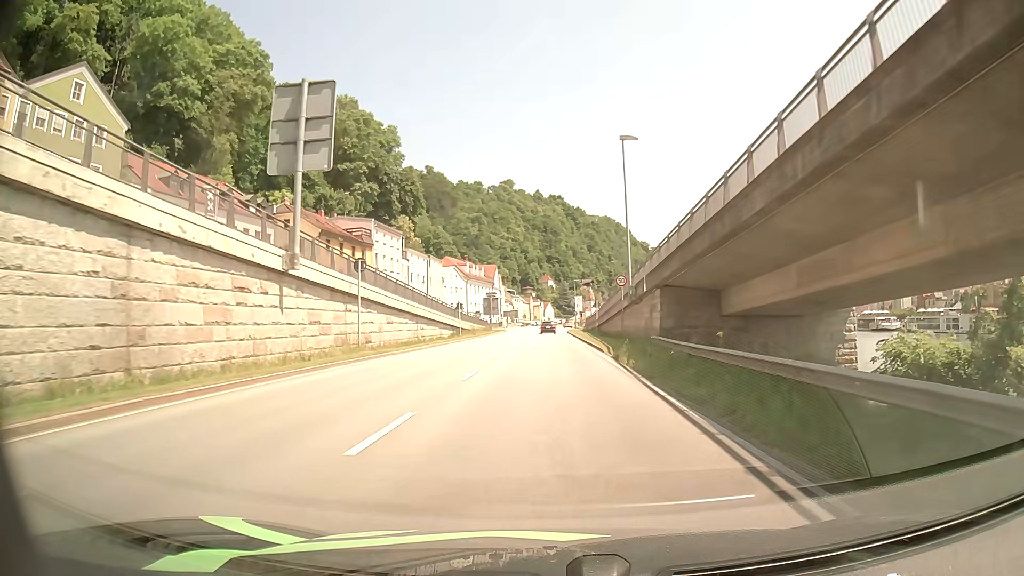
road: primary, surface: asphalt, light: Day
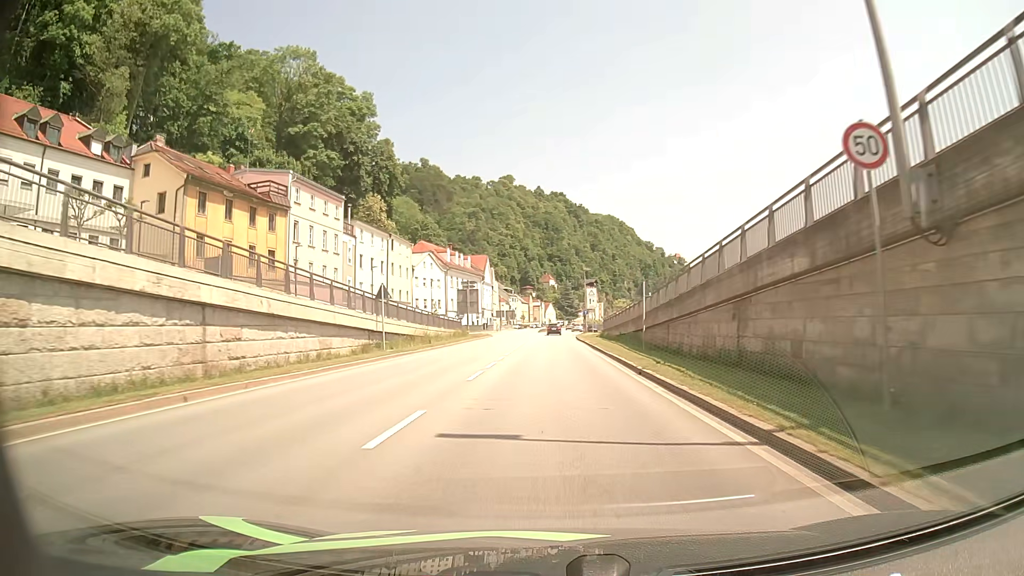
(-0.1, +26.4) m; 0°
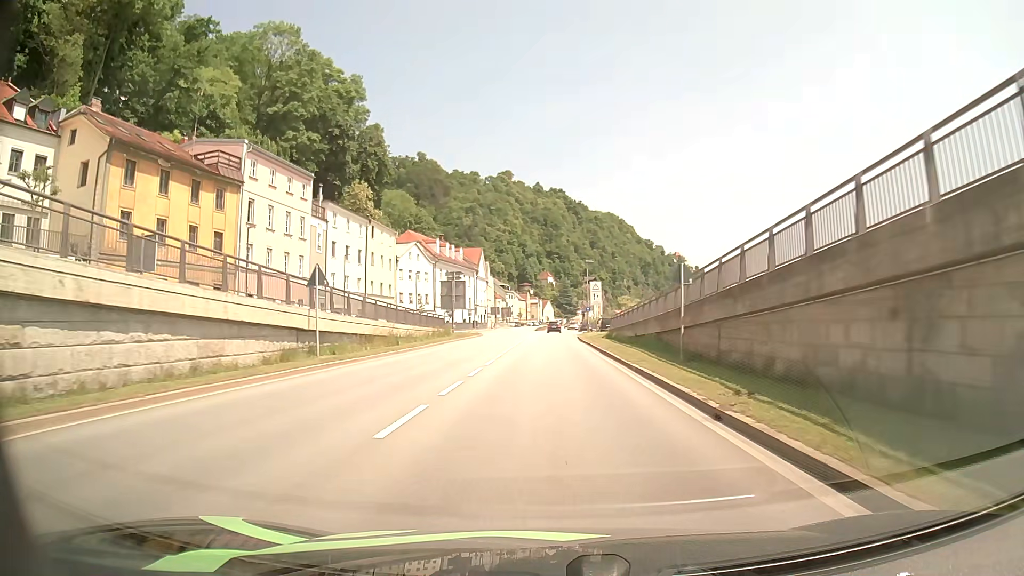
(0.0, +8.5) m; 0°
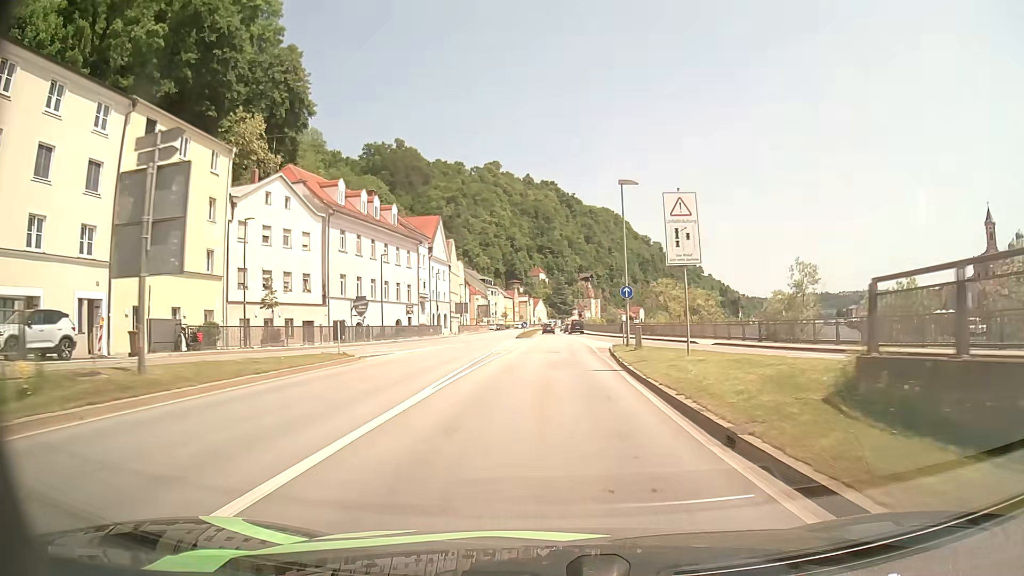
(+0.2, +41.8) m; +1°
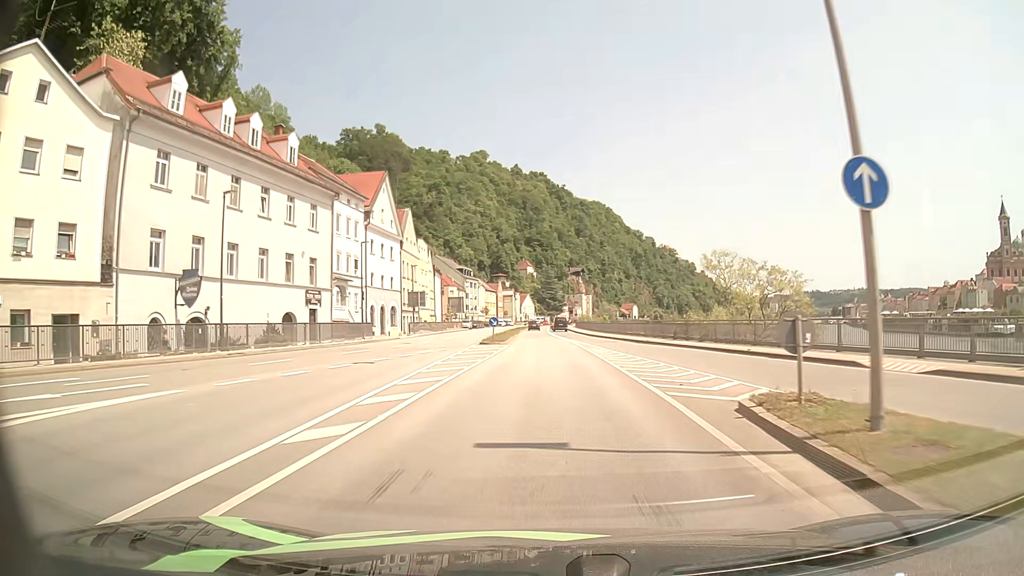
(+0.1, +24.9) m; +1°
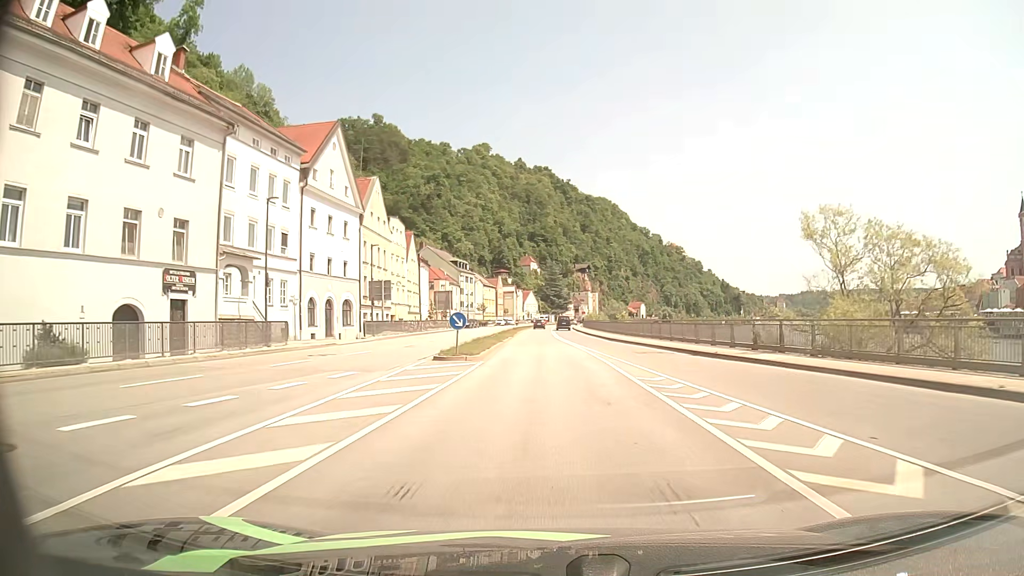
(0.0, +16.5) m; 0°
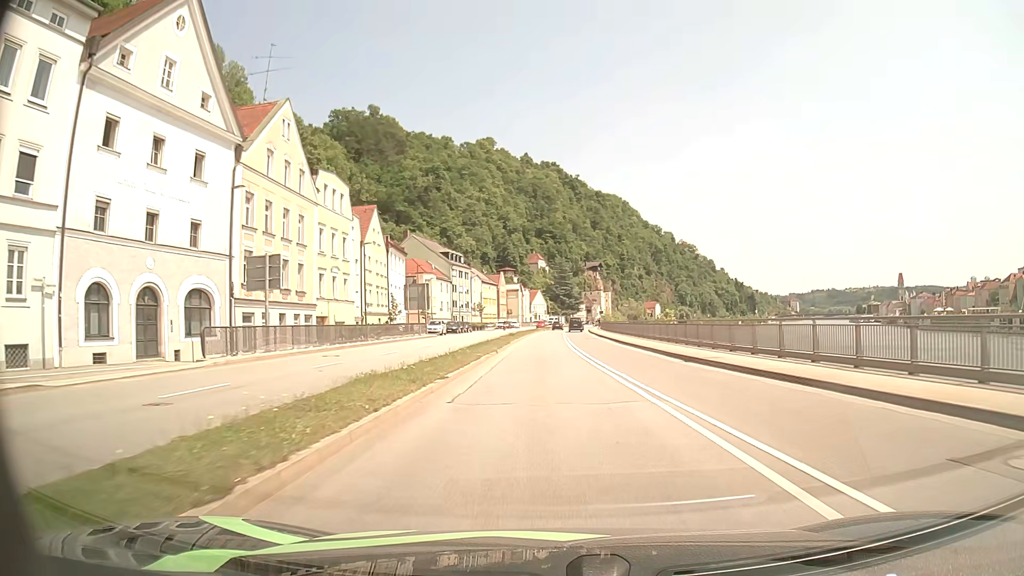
(-0.3, +23.3) m; -1°
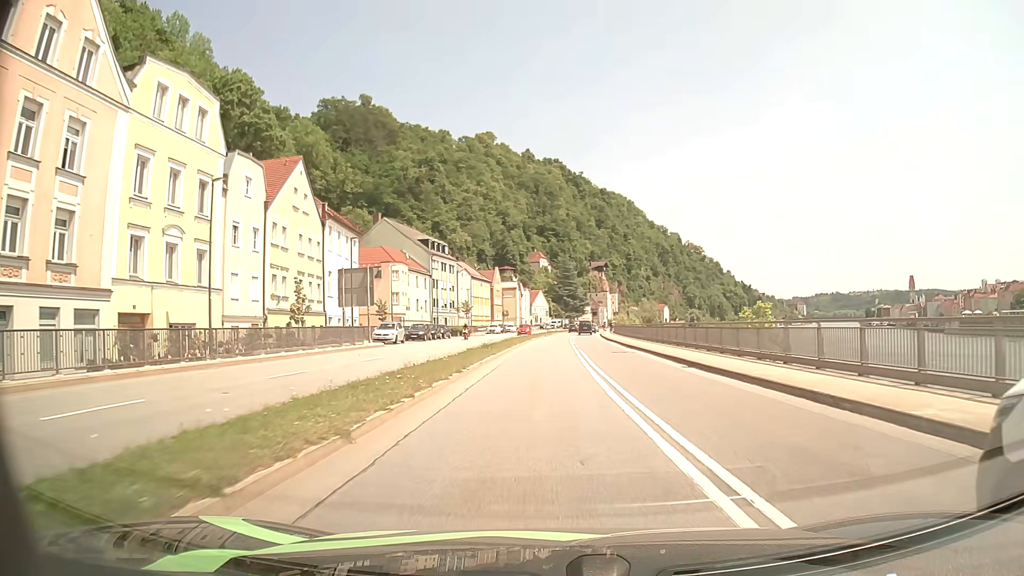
(0.0, +21.7) m; 0°
(0, +10) (0, +20) (0, +30) (0, +40) (0, +50) (0, +60) (0, +70) (+1, +80) (+1, +90) (+2, +100) m
